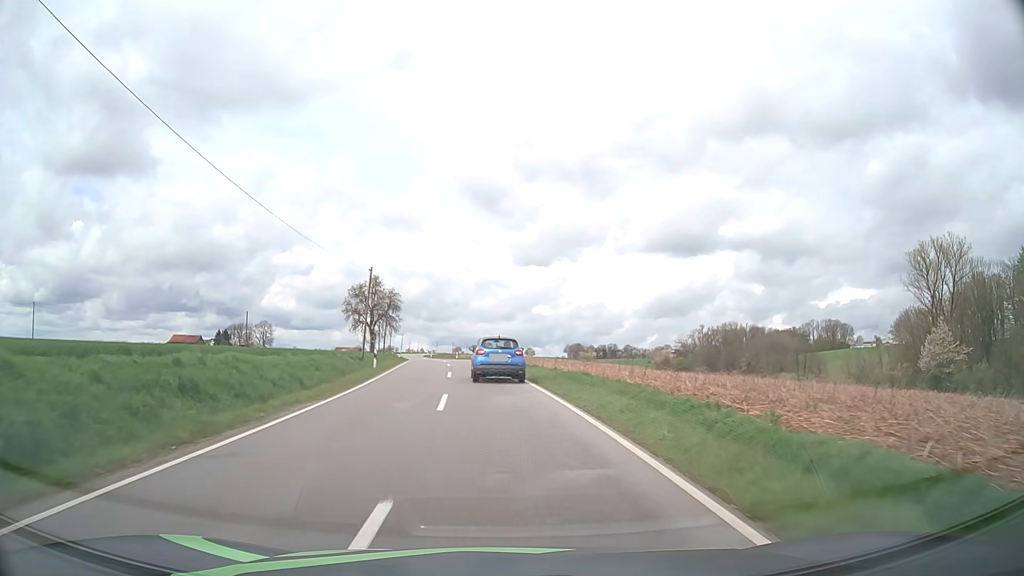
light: Day
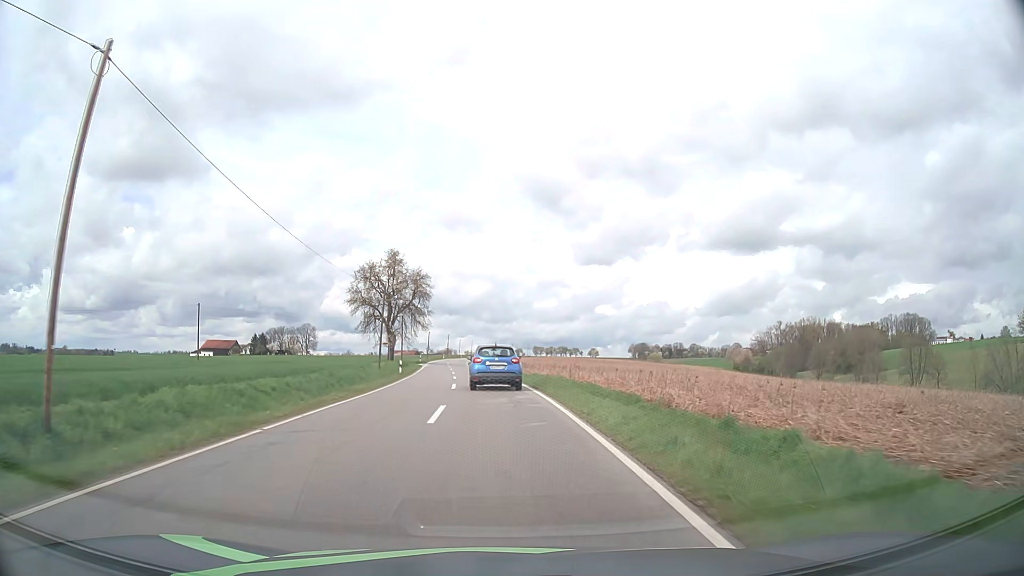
(-1.9, +37.8) m; -5°
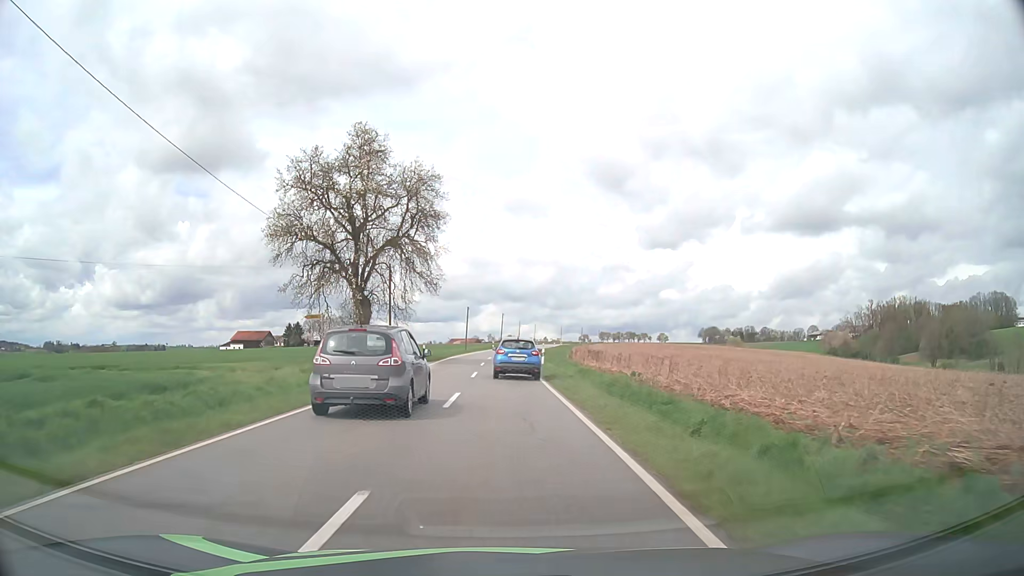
(-2.1, +46.9) m; -5°
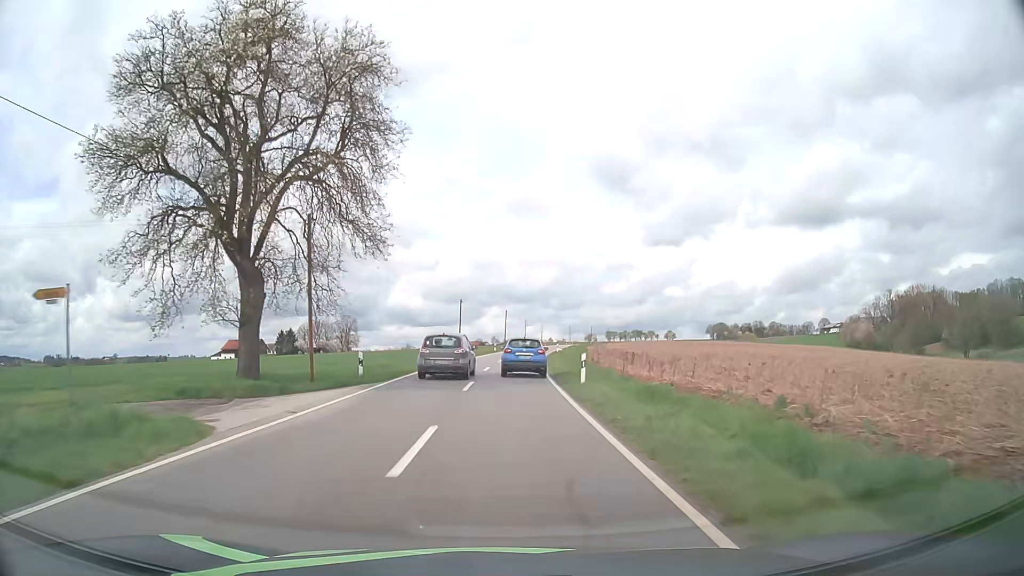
(-0.1, +19.1) m; 0°
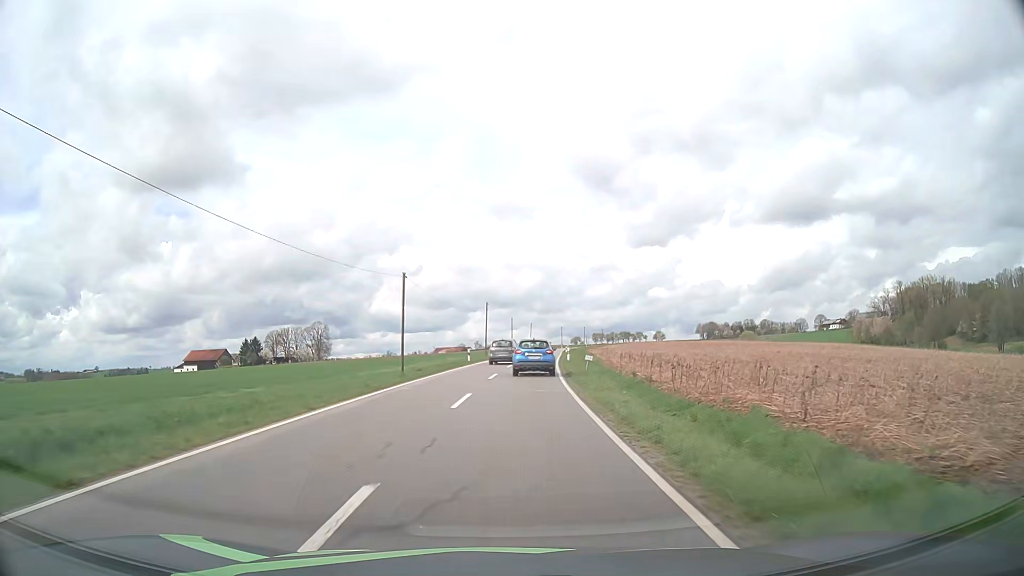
(+0.2, +28.7) m; +1°
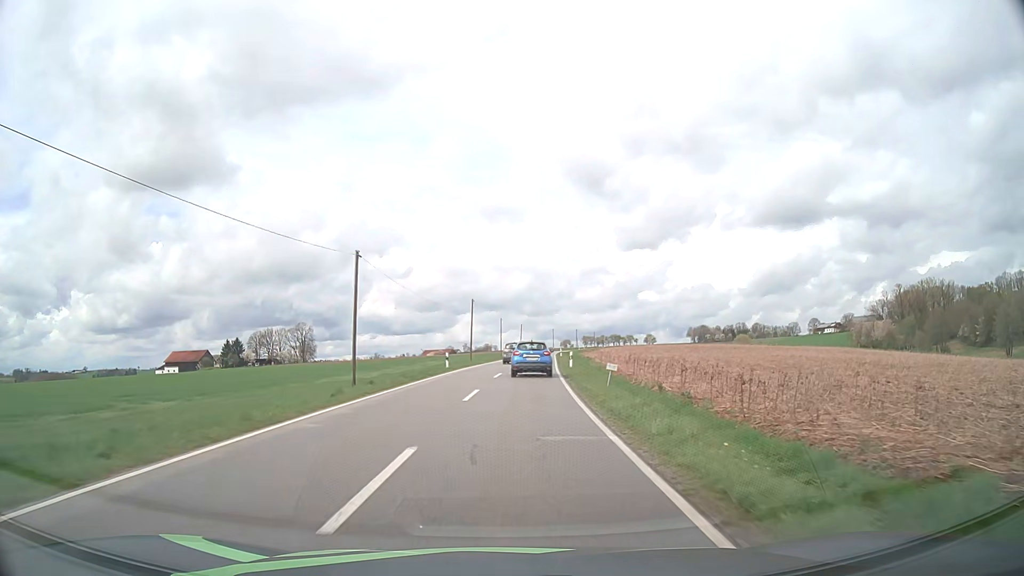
(+0.1, +9.5) m; +1°
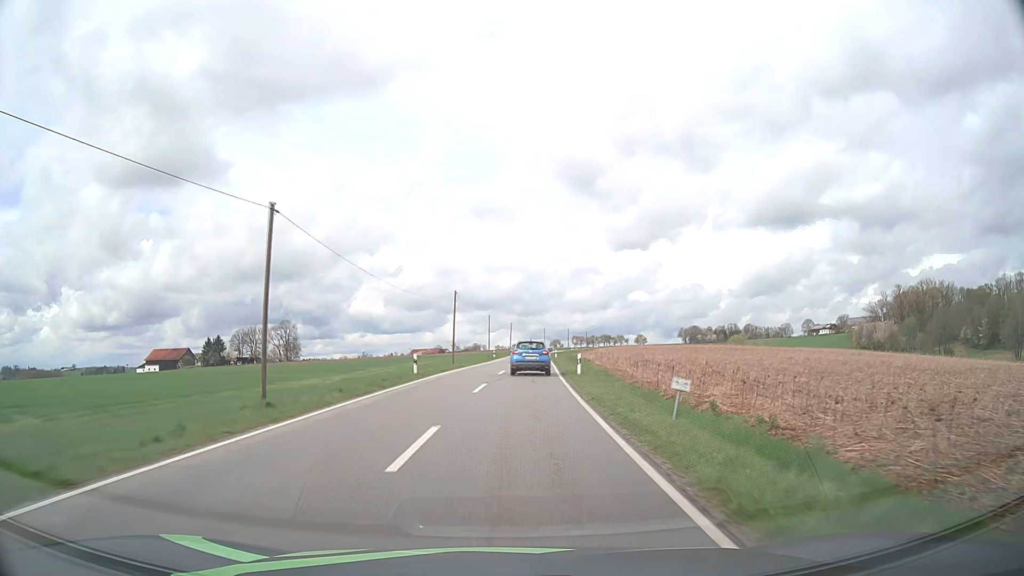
(+0.1, +9.6) m; +1°
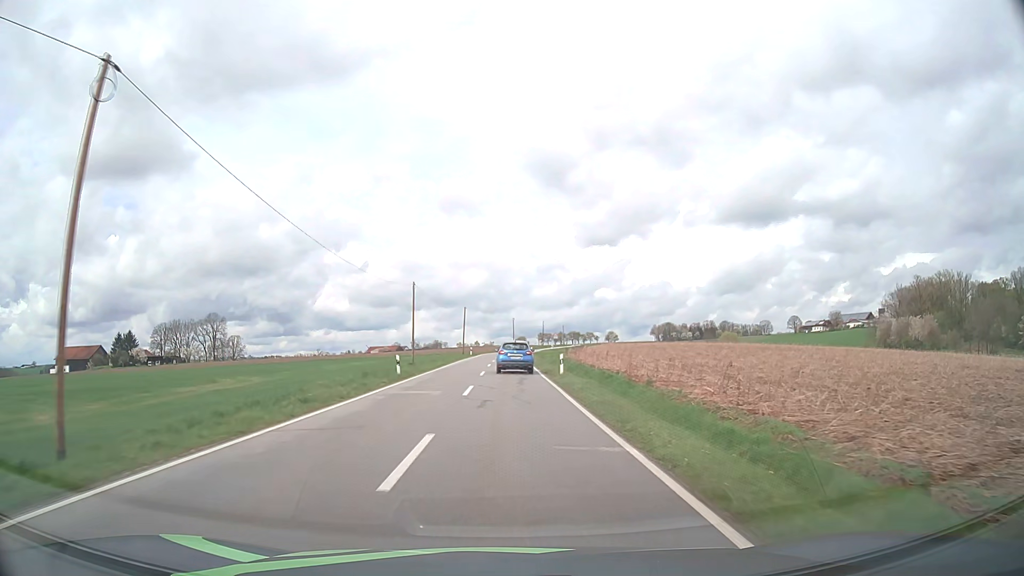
(+1.7, +49.4) m; +3°
(0, +10) (0, +20) (0, +30) (0, +40) (0, +50) (0, +60) (0, +70) (0, +80) (+1, +90) (+2, +100) m
